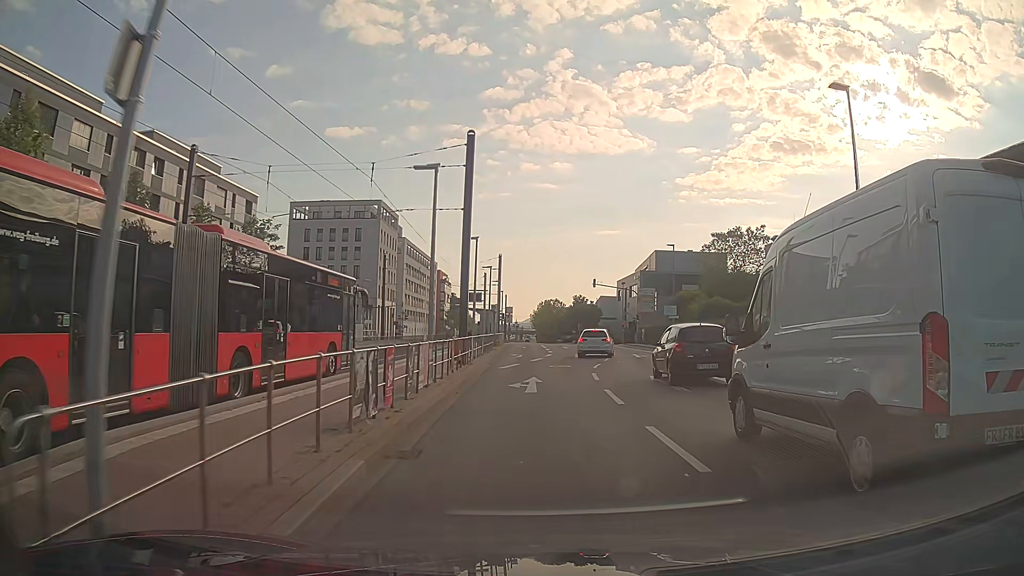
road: secondary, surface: asphalt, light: Day
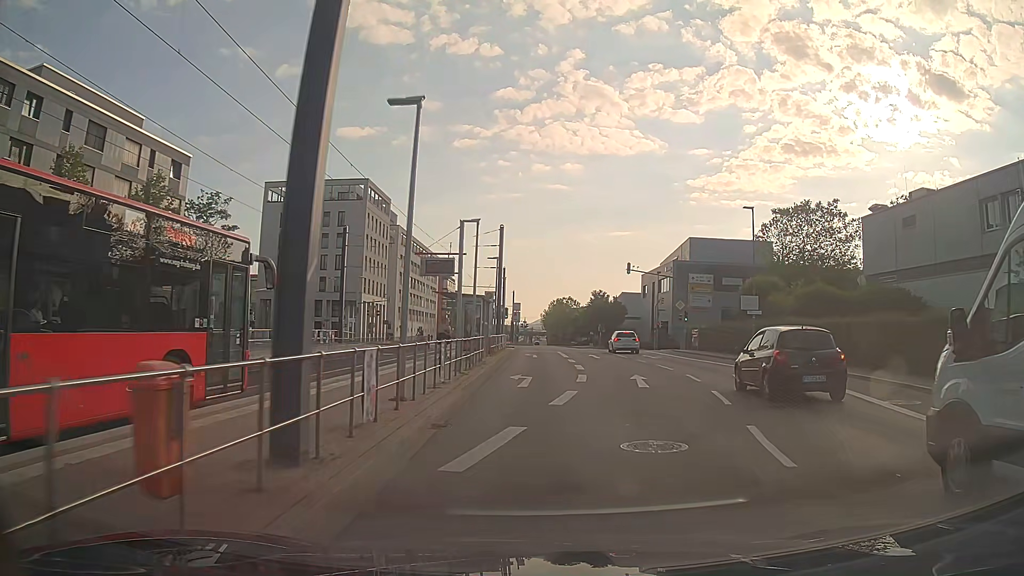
(-0.2, +18.1) m; -1°
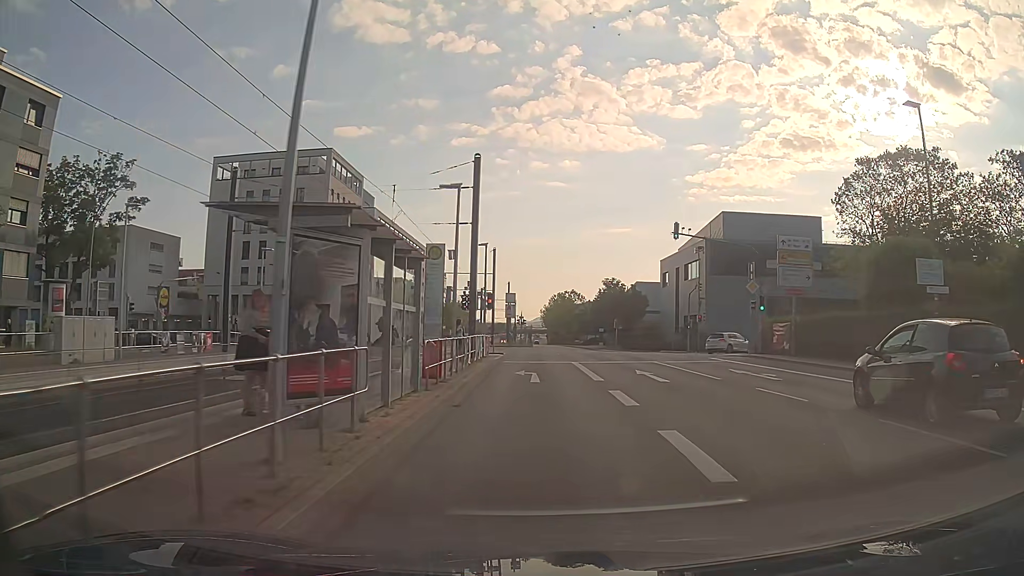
(0.0, +18.6) m; 0°
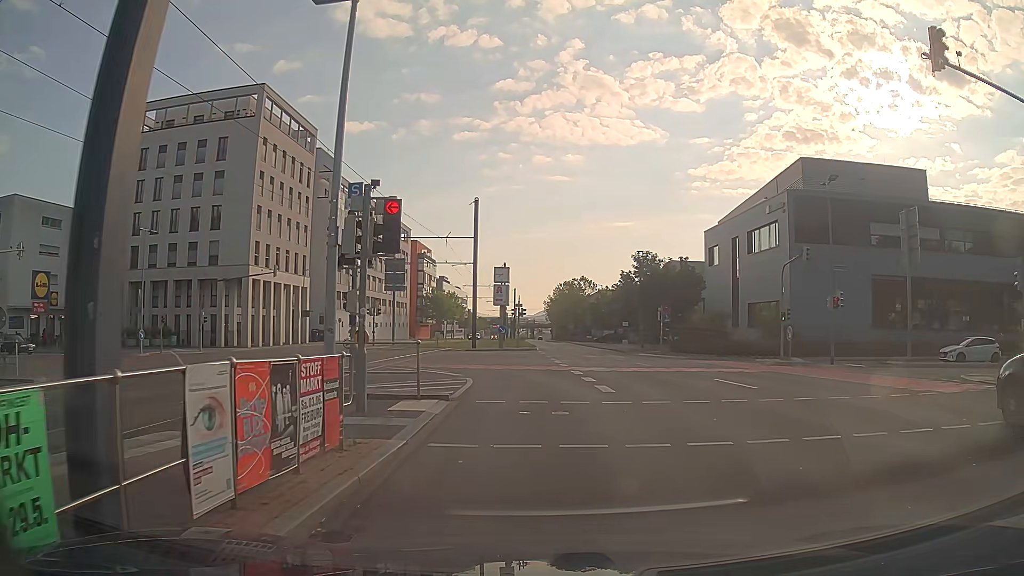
(+0.1, +23.3) m; 0°
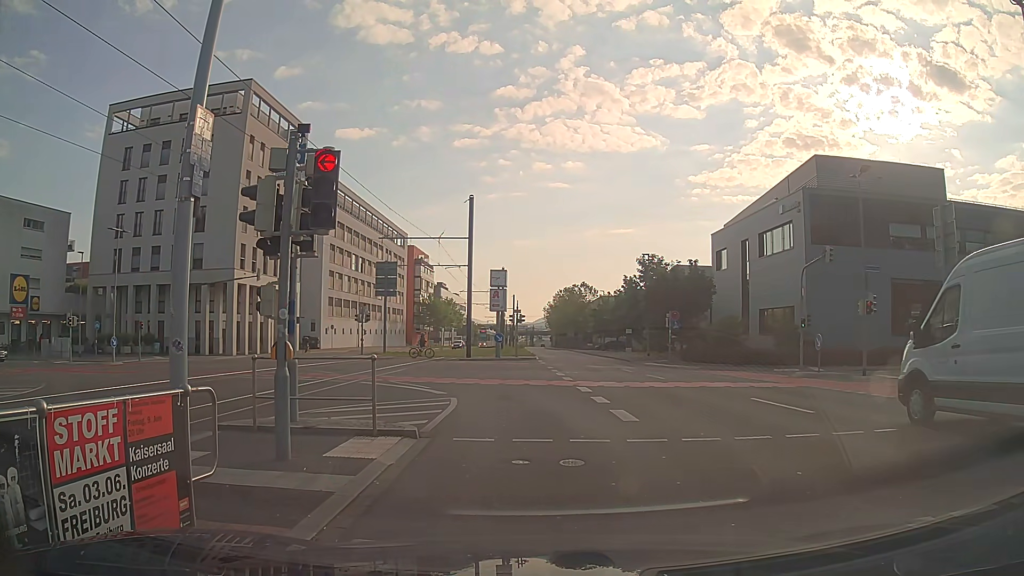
(0.0, +2.8) m; 0°
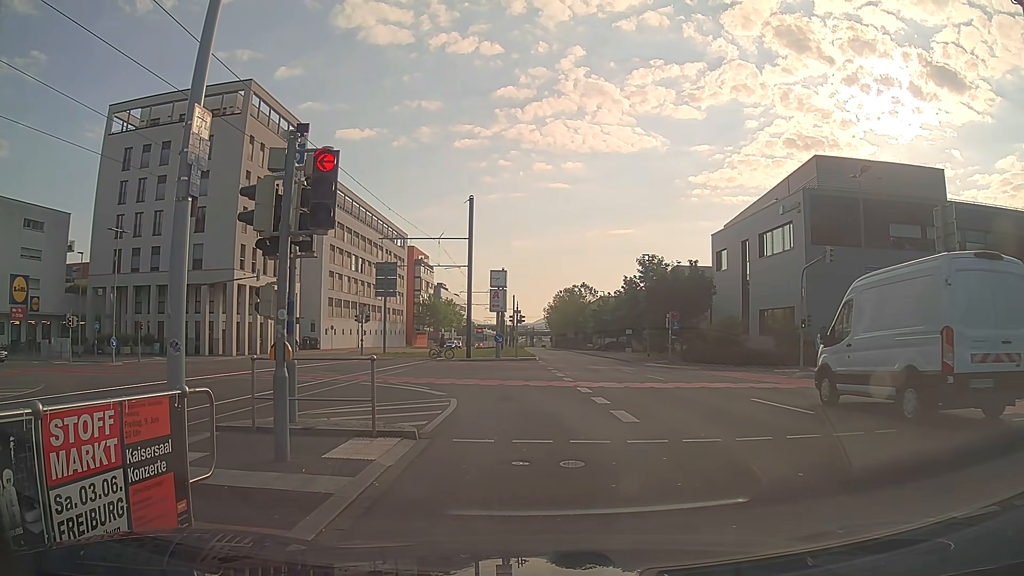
(0.0, +0.1) m; 0°
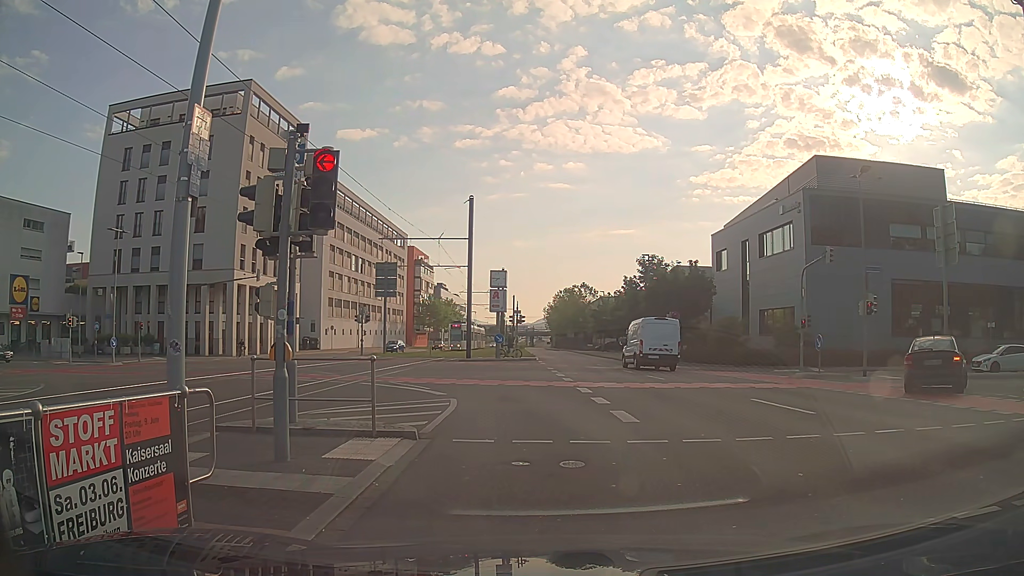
(0.0, +0.1) m; 0°
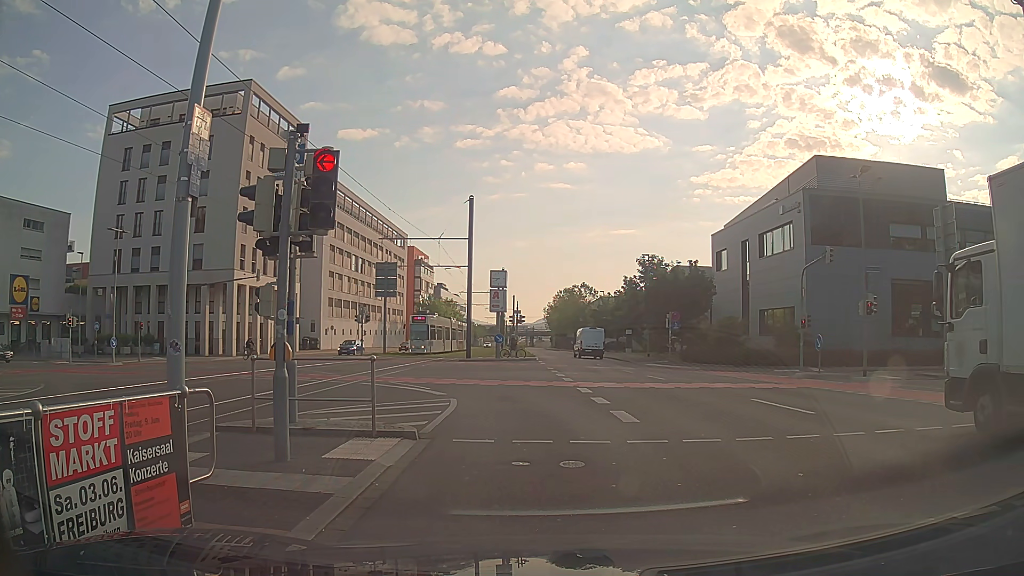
(0.0, 0.0) m; 0°
